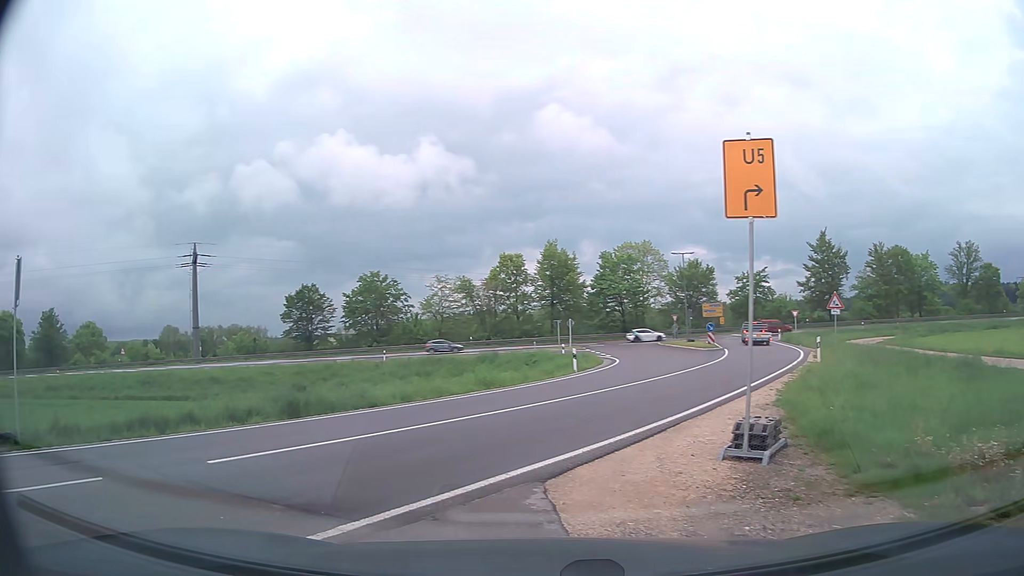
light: Day
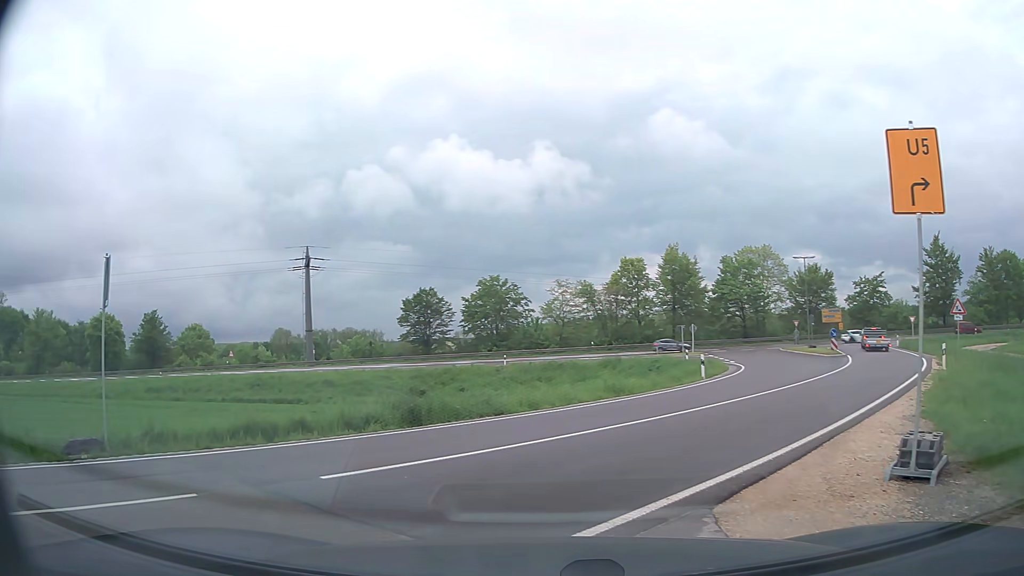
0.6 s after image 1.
(0.0, +0.8) m; -10°
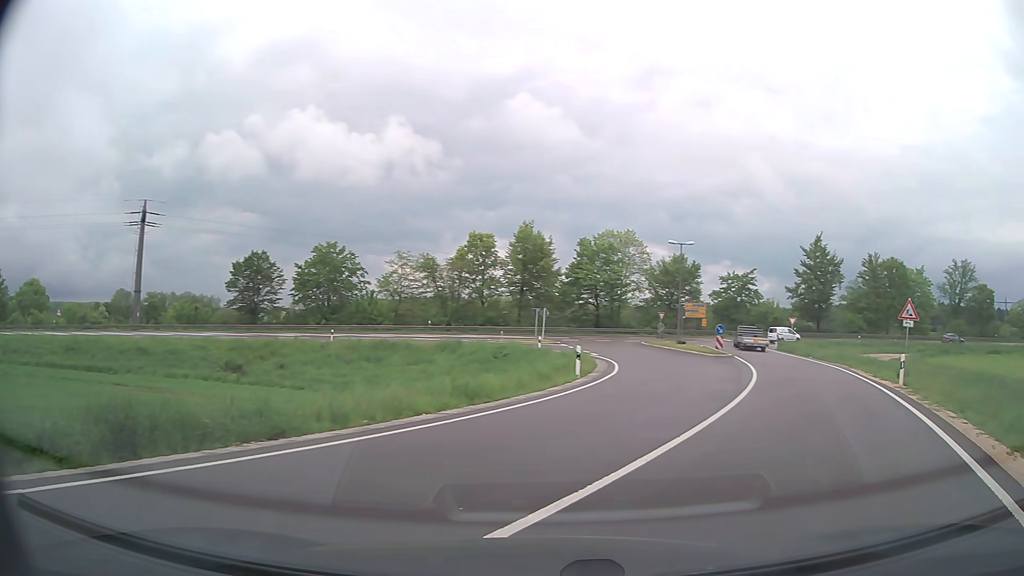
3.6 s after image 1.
(-0.1, +7.5) m; +14°
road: secondary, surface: asphalt
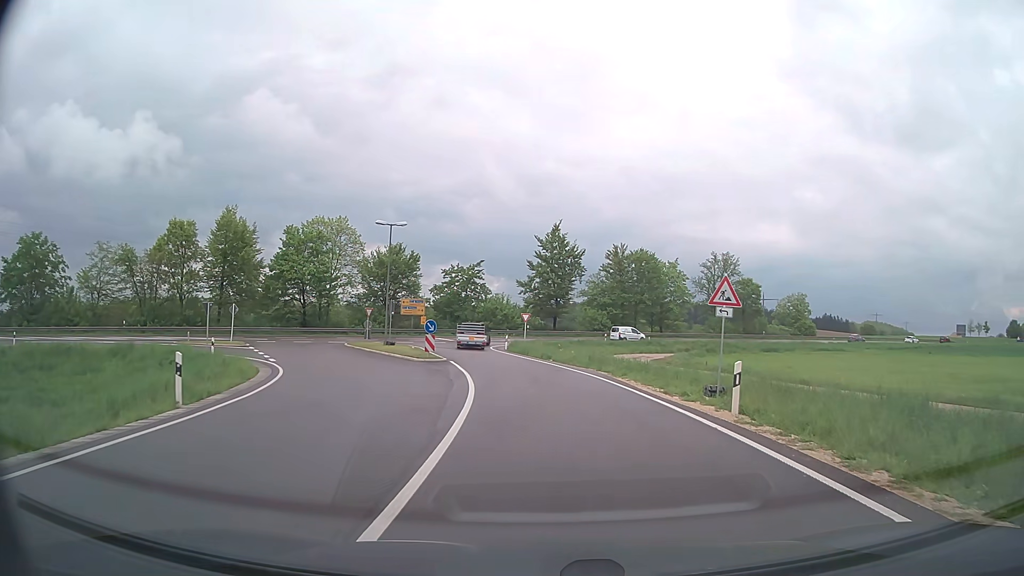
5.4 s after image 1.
(+2.7, +9.3) m; +24°
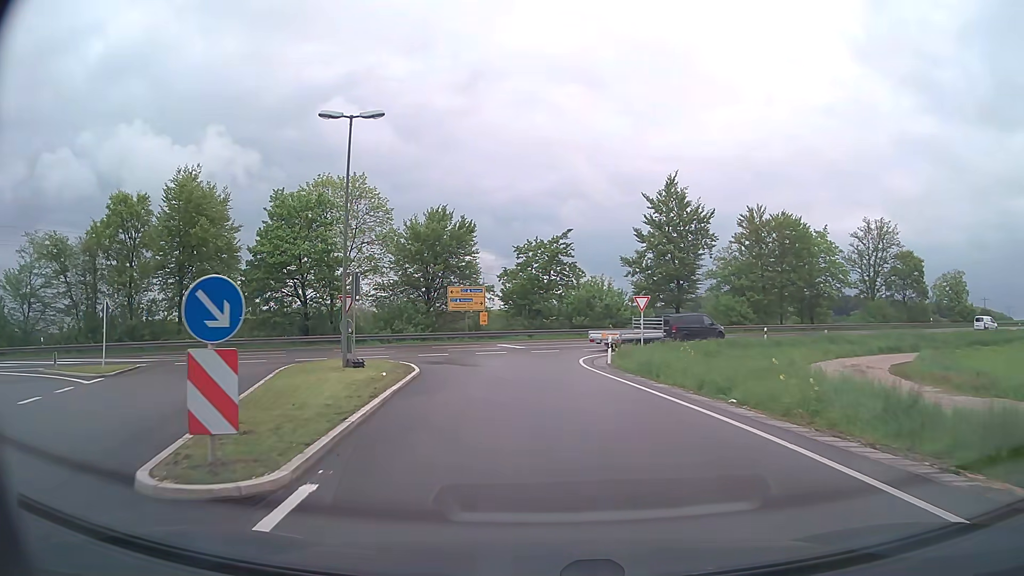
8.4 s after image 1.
(-1.0, +25.1) m; -9°
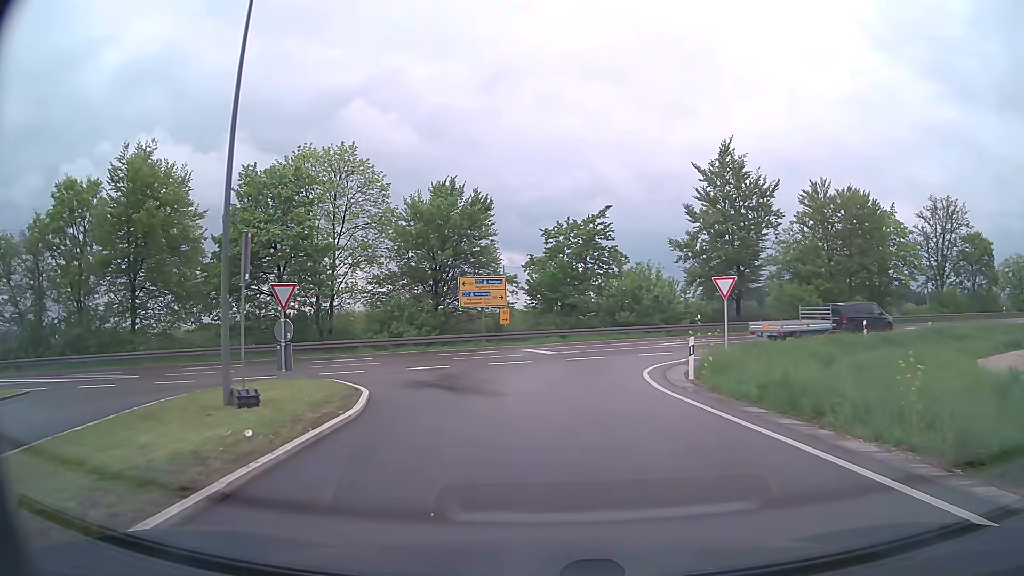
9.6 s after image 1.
(-0.2, +9.8) m; -3°
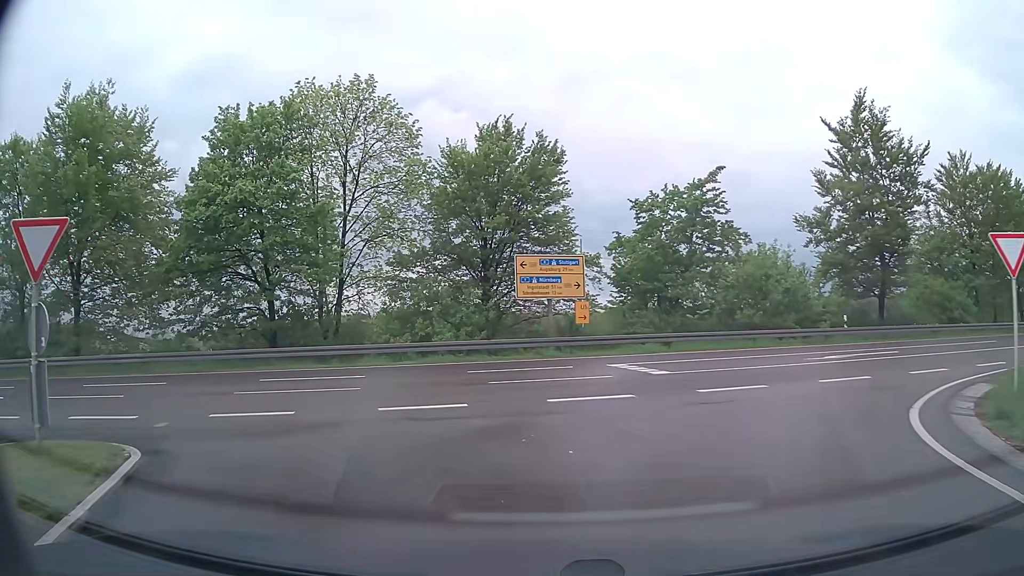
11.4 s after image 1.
(-0.5, +11.8) m; -7°
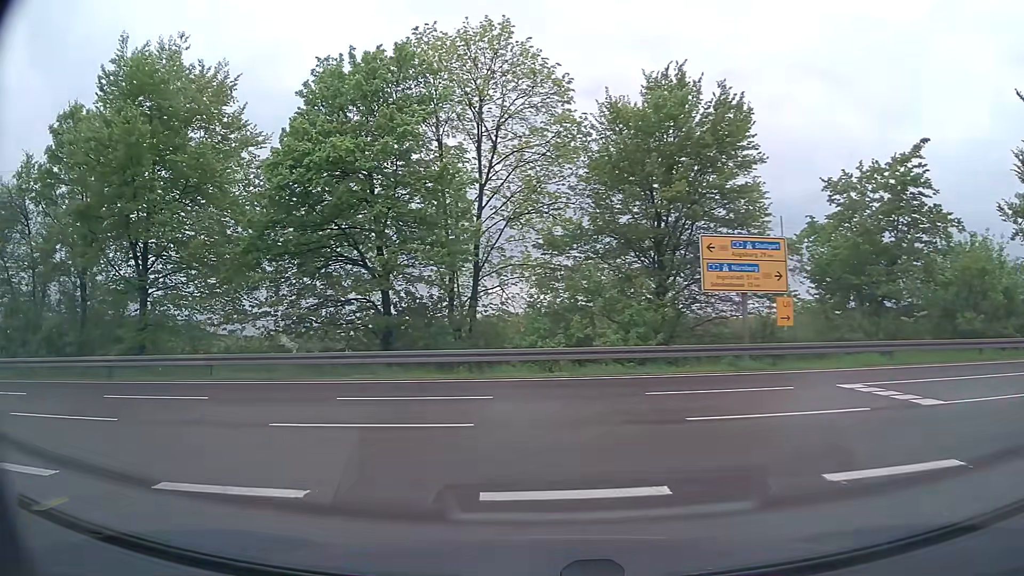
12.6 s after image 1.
(-0.6, +6.1) m; -13°
(-3, +9) (-12, +14) (-22, +16) (-32, +16) (-42, +15) (-52, +15) (-62, +15) (-72, +15) (-82, +14) (-92, +14) m
